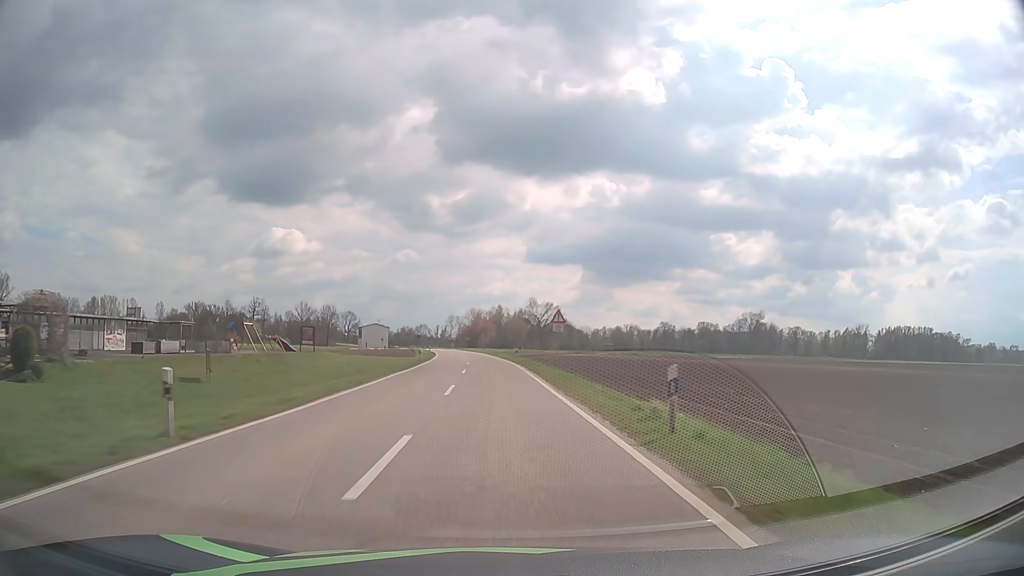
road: tertiary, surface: asphalt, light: Day
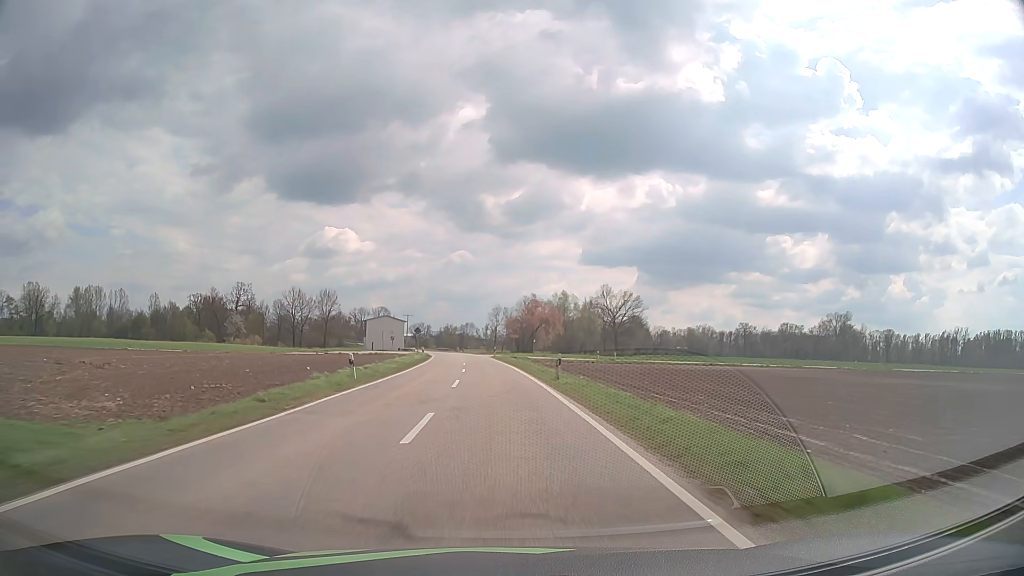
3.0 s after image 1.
(-3.0, +69.5) m; -5°
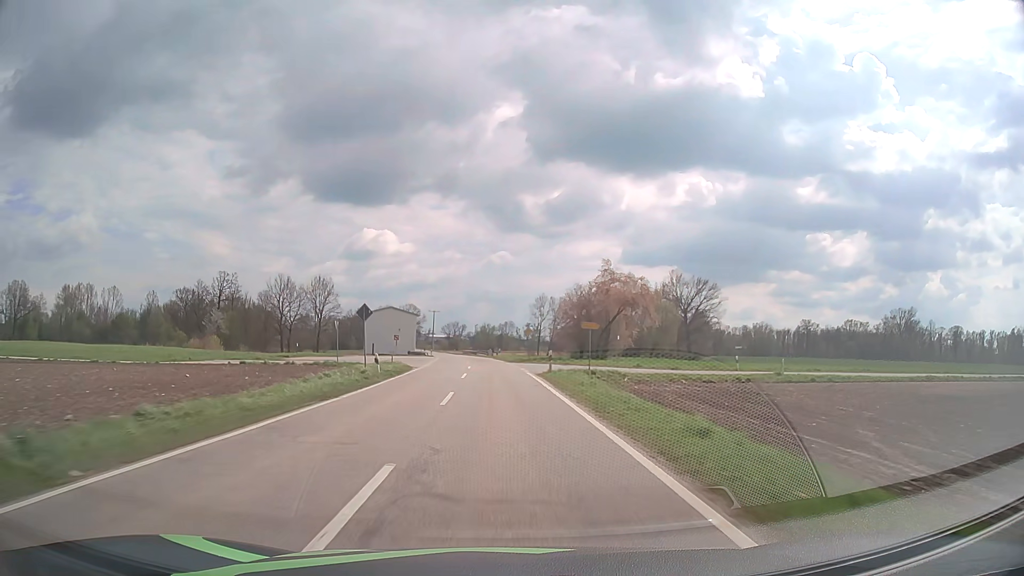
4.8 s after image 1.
(-1.2, +42.2) m; -3°
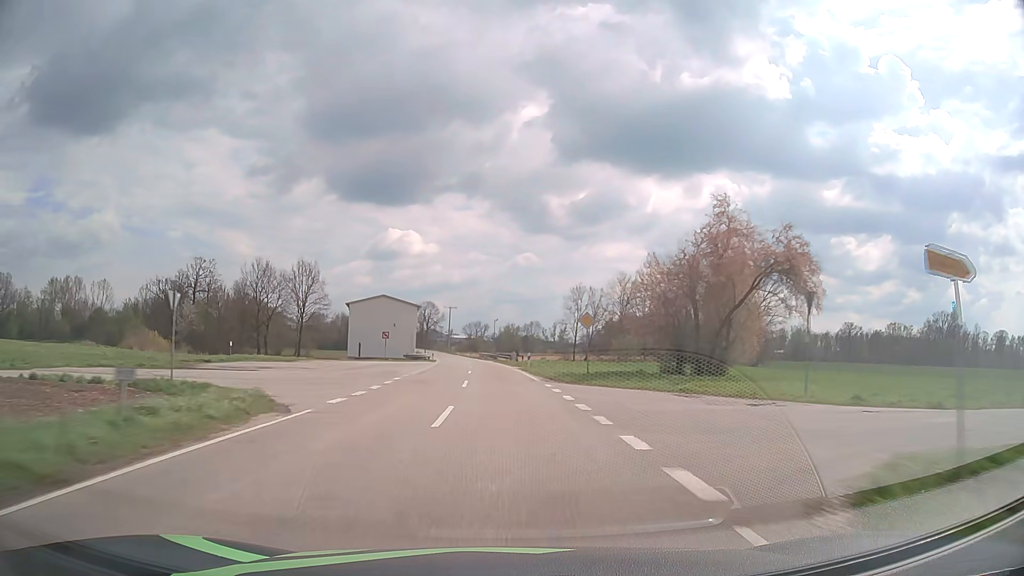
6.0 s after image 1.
(-0.7, +28.4) m; -2°
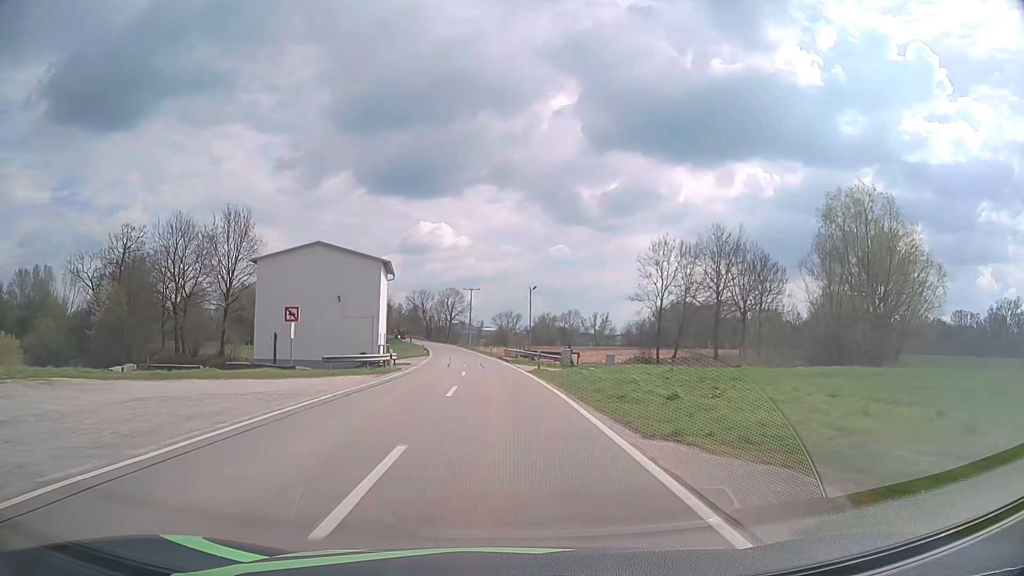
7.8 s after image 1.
(-0.9, +43.0) m; -3°
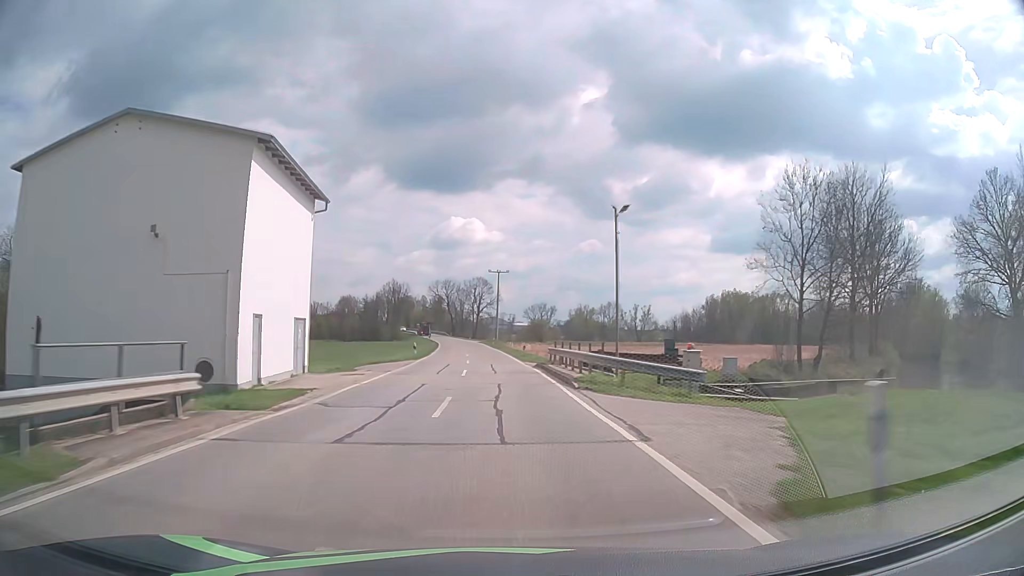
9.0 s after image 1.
(-0.7, +28.9) m; -3°
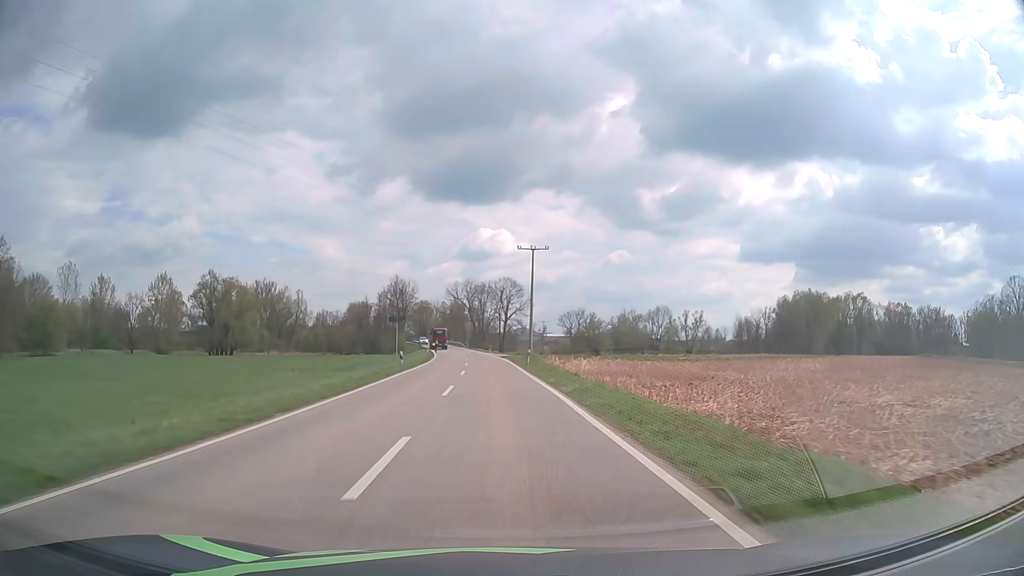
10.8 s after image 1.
(-1.1, +42.5) m; -3°
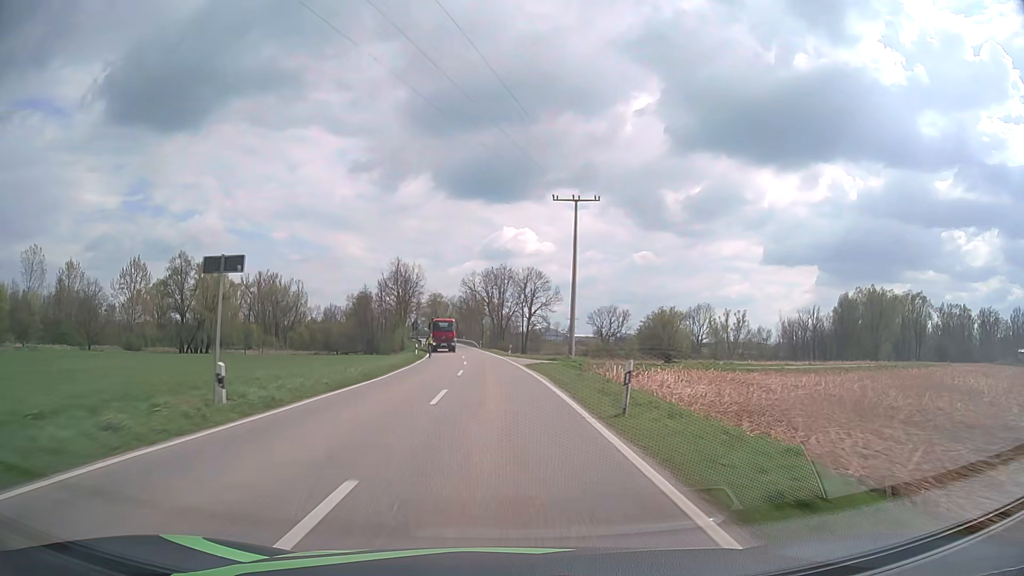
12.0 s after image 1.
(-0.4, +27.6) m; -1°
(0, +10) (0, +20) (-1, +30) (-1, +40) (-2, +50) (-3, +60) (-4, +70) (-5, +80) (-6, +90) (-8, +100) m
